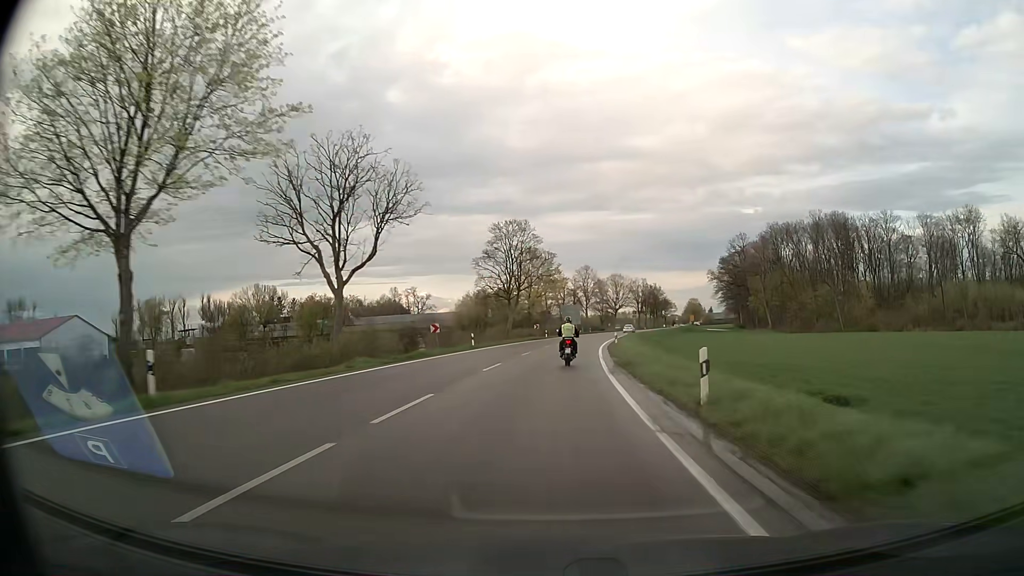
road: secondary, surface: asphalt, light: Day
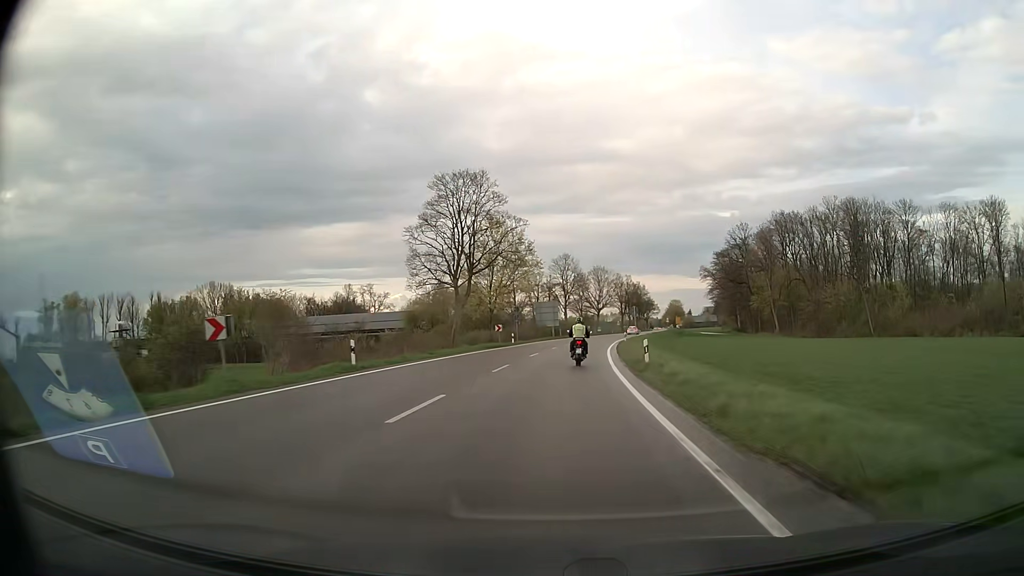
(+0.4, +24.1) m; +2°
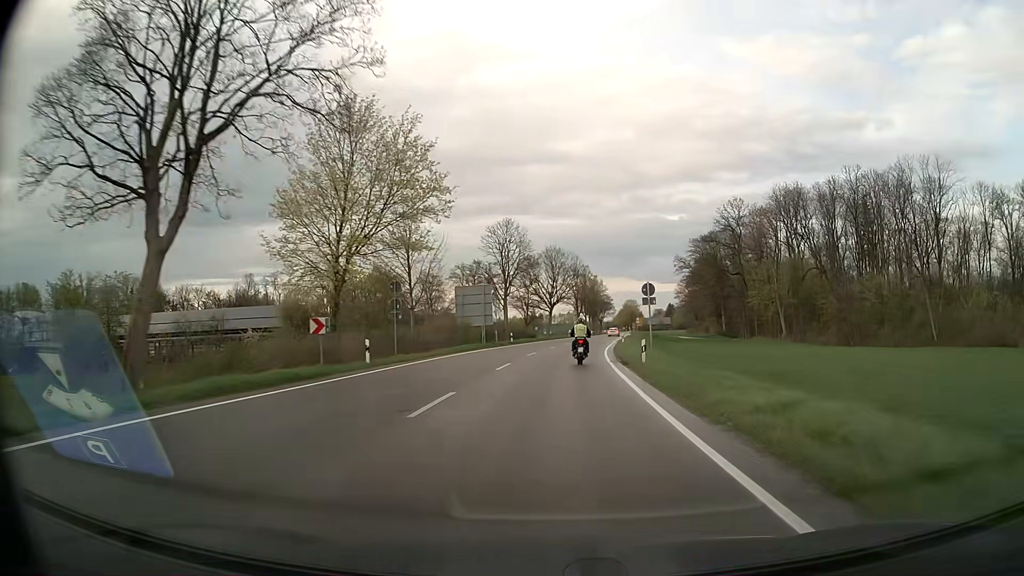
(+1.3, +35.3) m; +5°
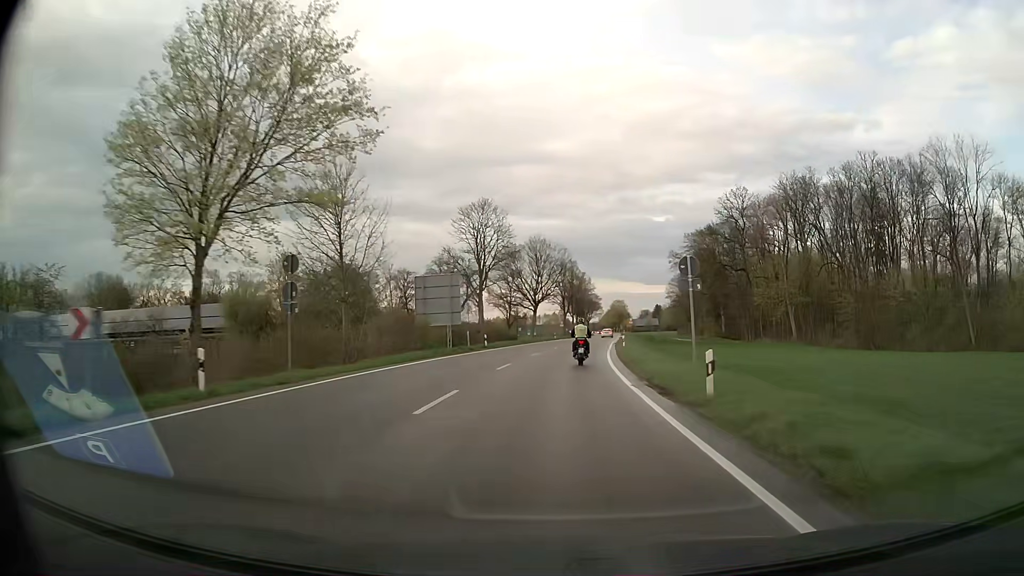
(+0.1, +11.6) m; +1°
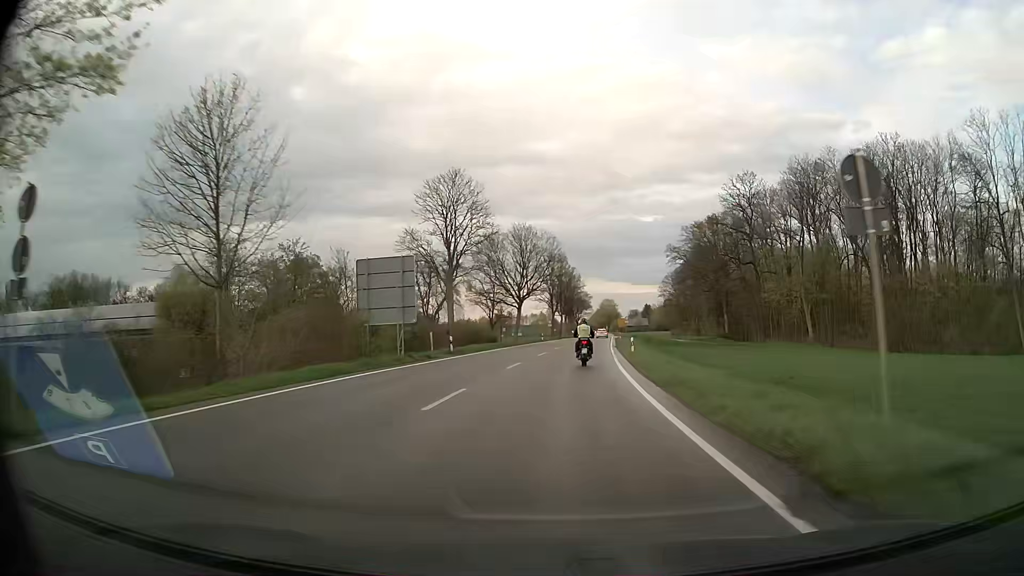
(+0.1, +11.4) m; +1°
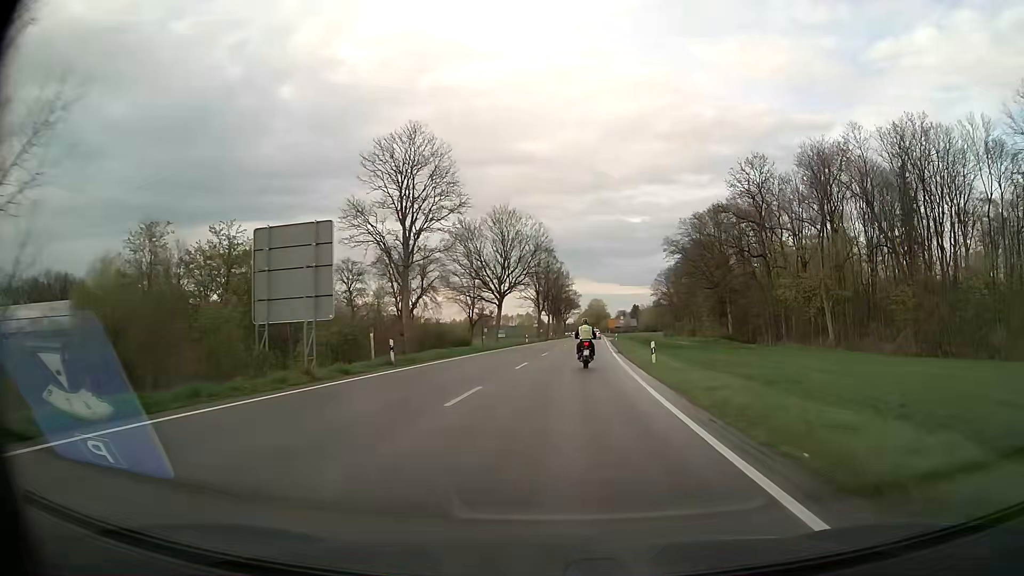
(+0.1, +11.3) m; +1°
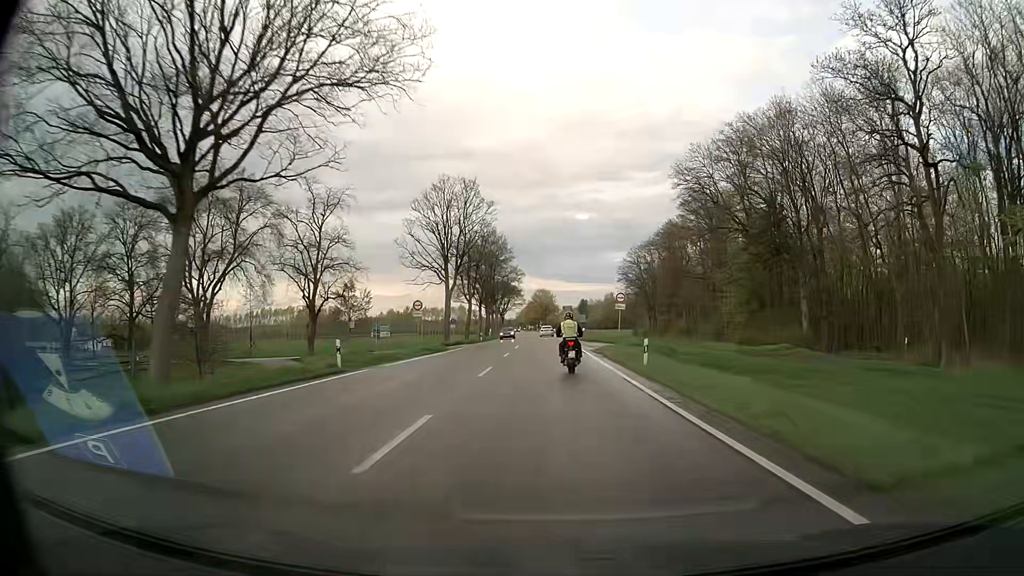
(+2.4, +53.1) m; +5°
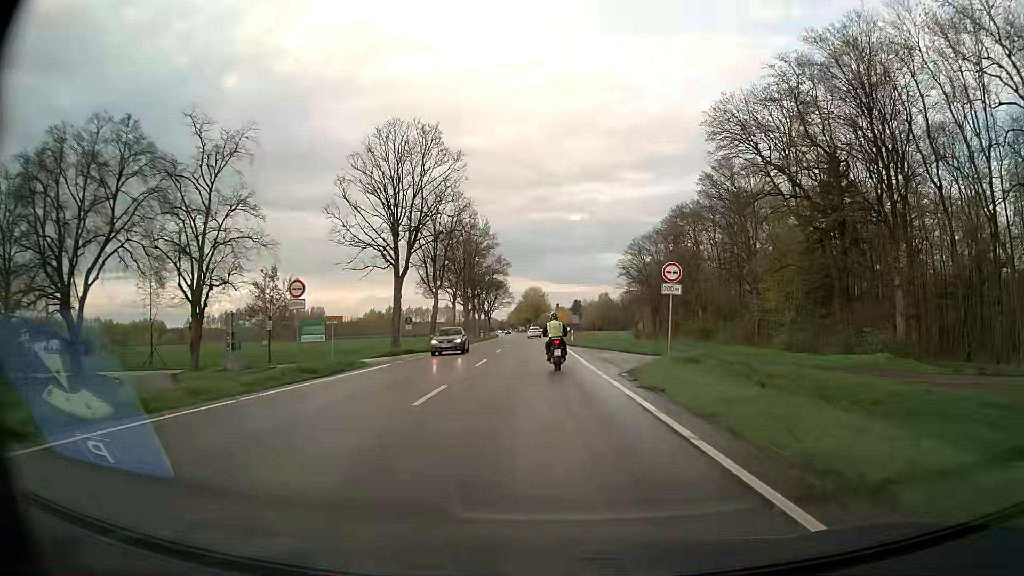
(+0.1, +18.5) m; +1°
